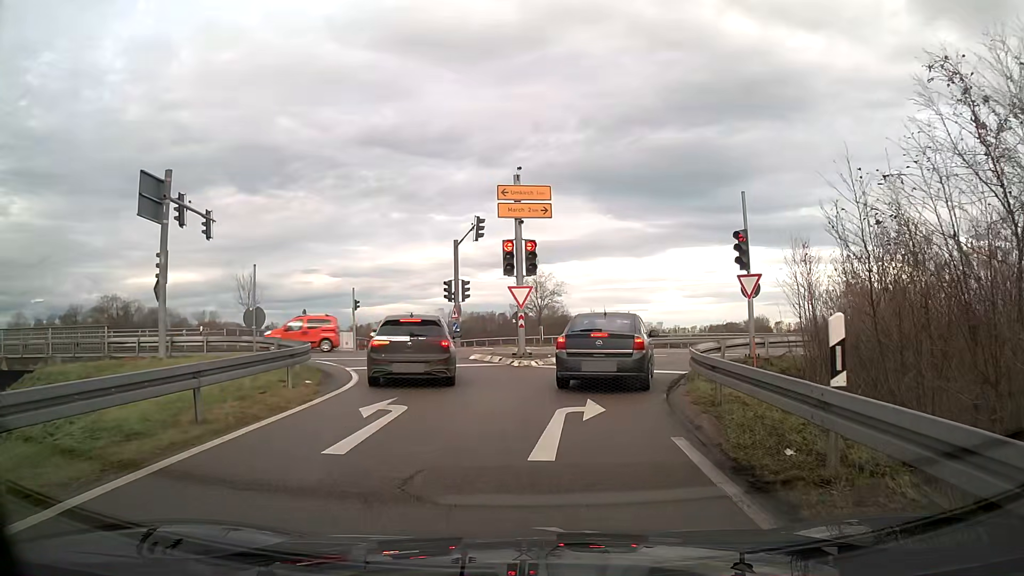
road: trunk_link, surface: asphalt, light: Day
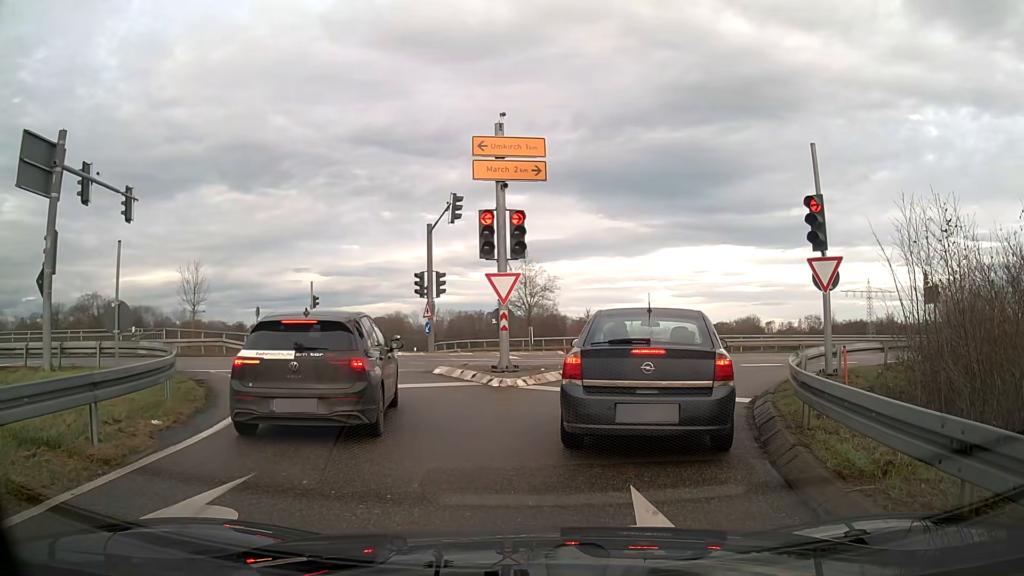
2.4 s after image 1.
(+0.1, +5.5) m; +1°
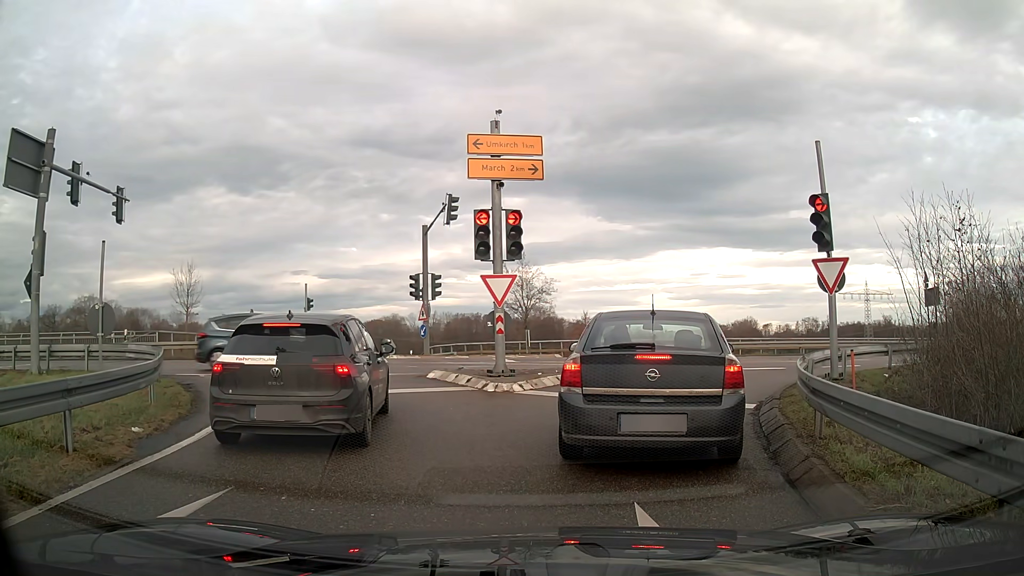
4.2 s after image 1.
(0.0, +0.5) m; 0°
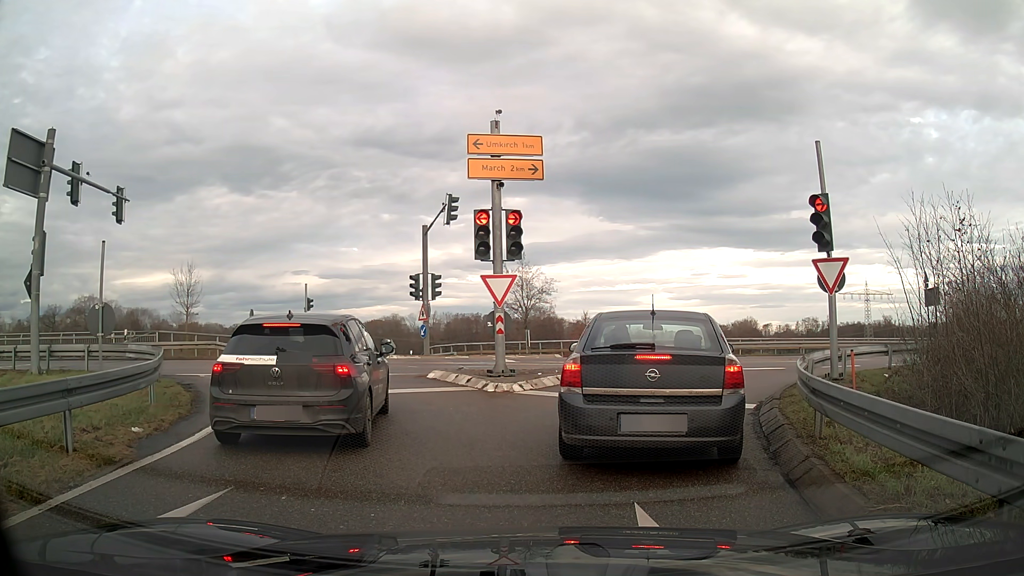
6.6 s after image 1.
(0.0, 0.0) m; 0°
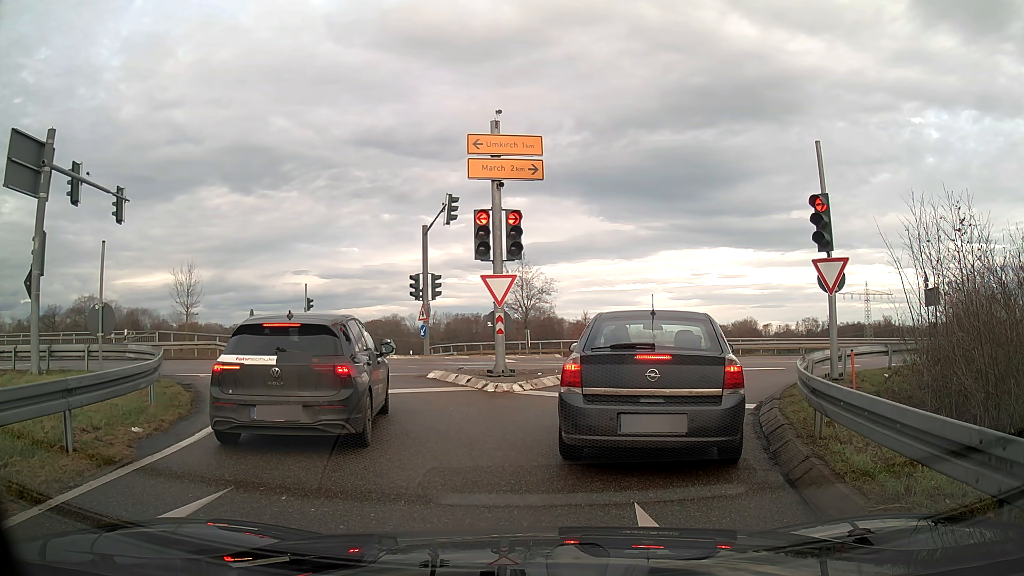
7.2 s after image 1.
(0.0, 0.0) m; 0°
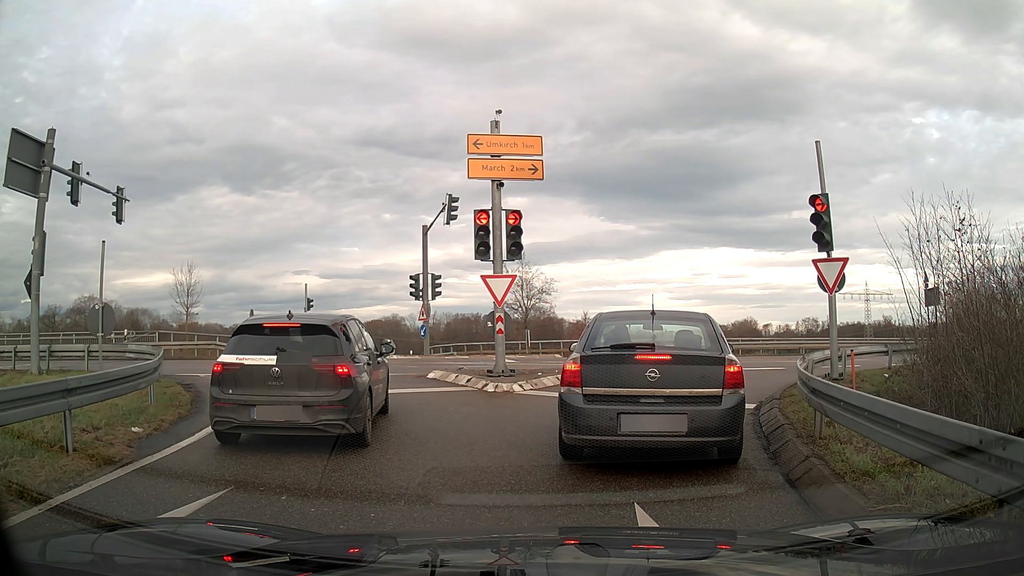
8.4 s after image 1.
(0.0, 0.0) m; 0°
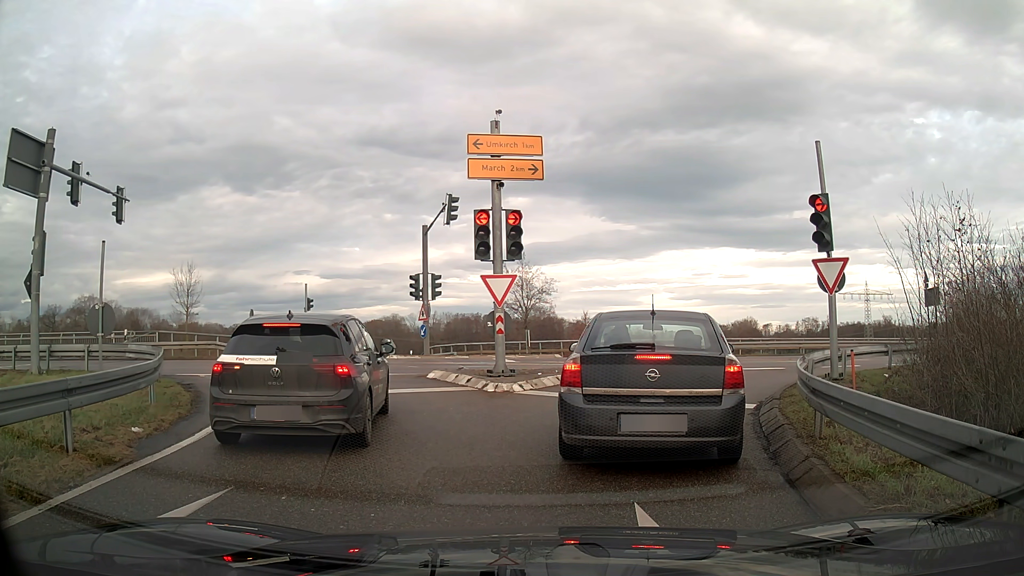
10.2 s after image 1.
(0.0, 0.0) m; 0°
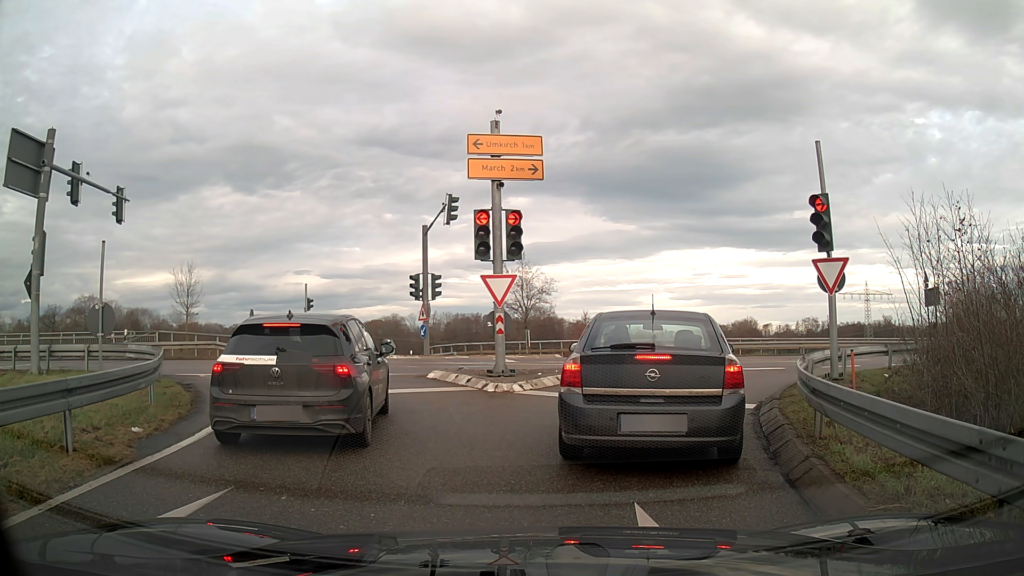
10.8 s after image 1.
(0.0, 0.0) m; 0°
